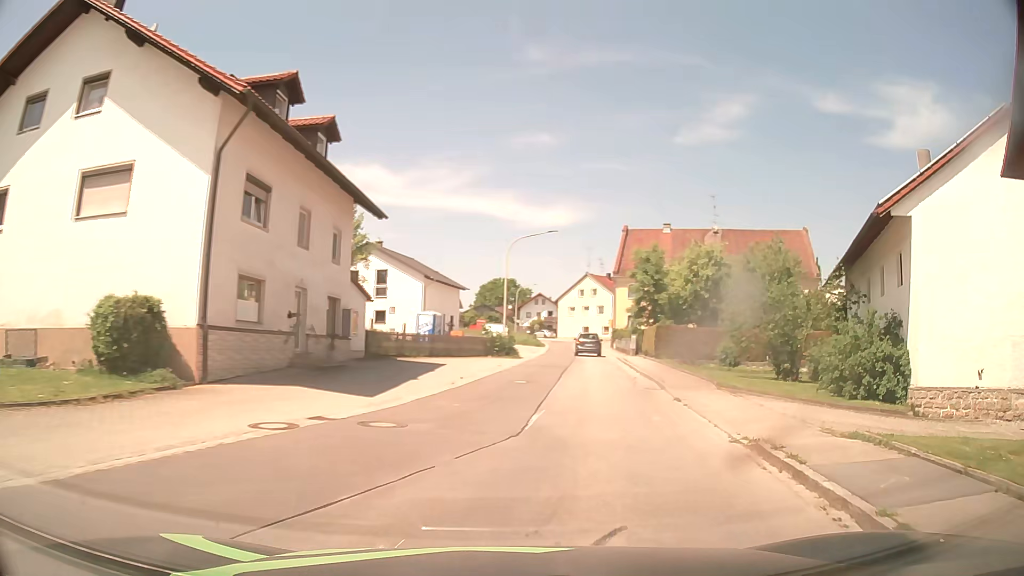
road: tertiary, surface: asphalt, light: Day
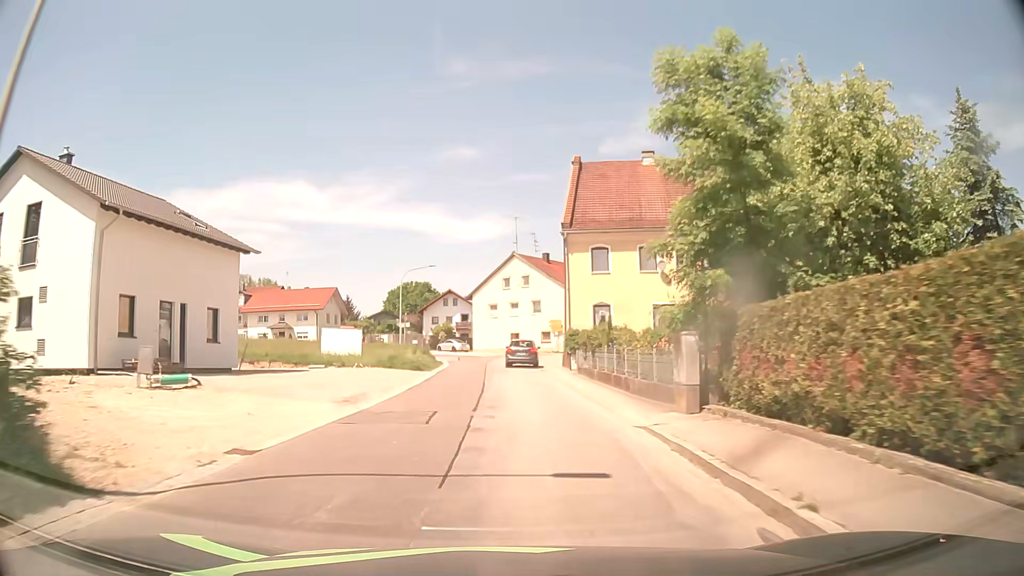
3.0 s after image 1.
(+3.5, +35.5) m; +5°
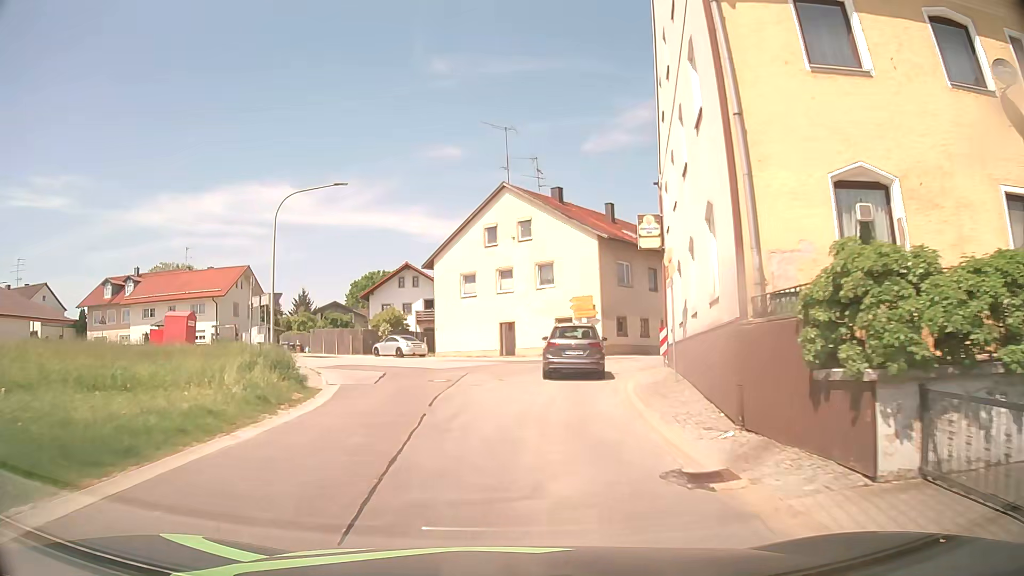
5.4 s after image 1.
(0.0, +29.3) m; +2°
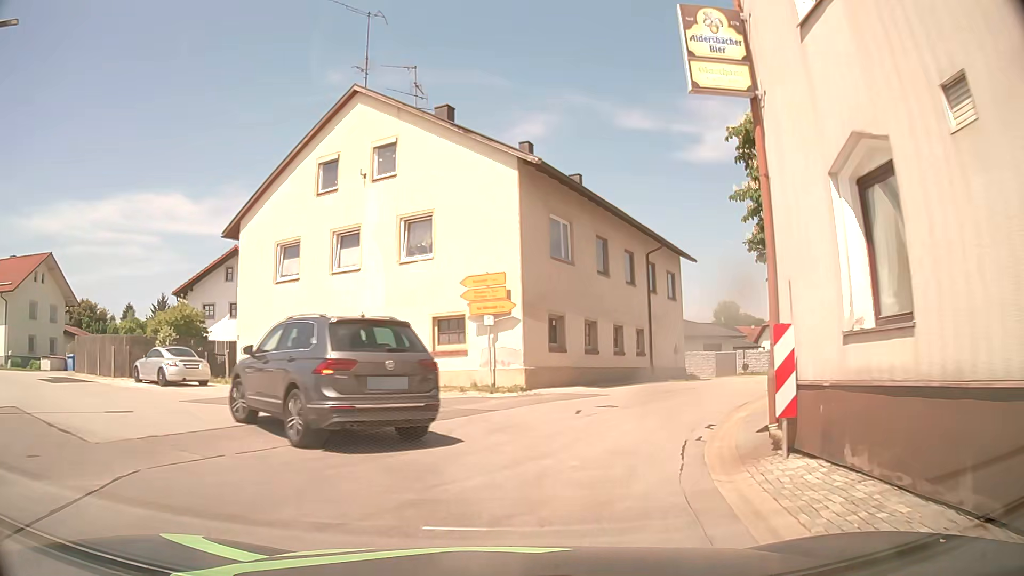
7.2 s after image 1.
(+1.1, +17.0) m; +10°
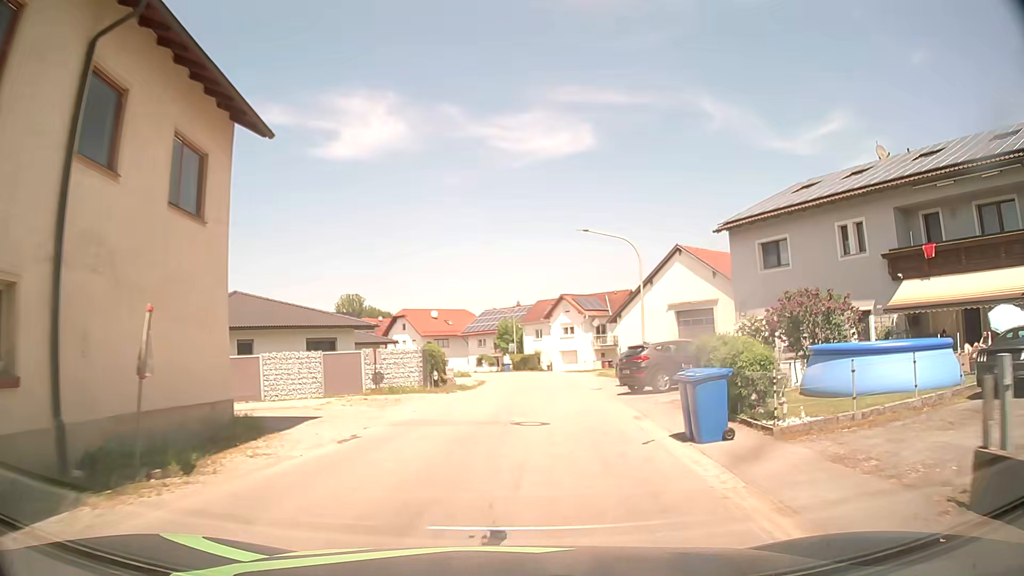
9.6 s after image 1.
(+6.0, +21.2) m; +32°
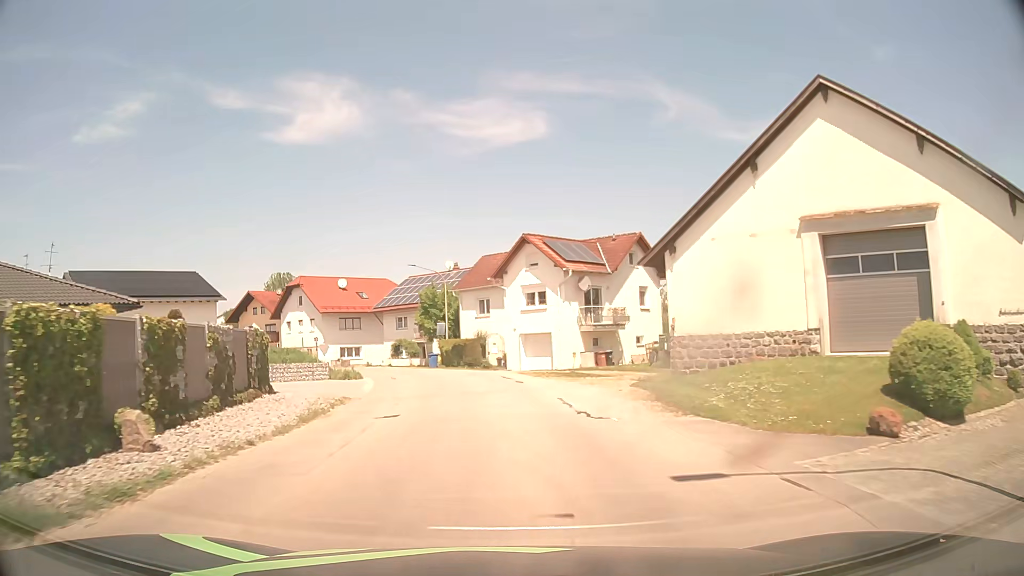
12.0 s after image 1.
(+1.6, +29.0) m; +4°
(0, +10) (-1, +20) (-2, +30) (-5, +40) (-9, +49) (-14, +57) (-20, +65) (-27, +72) (-35, +78) (-44, +83) m
